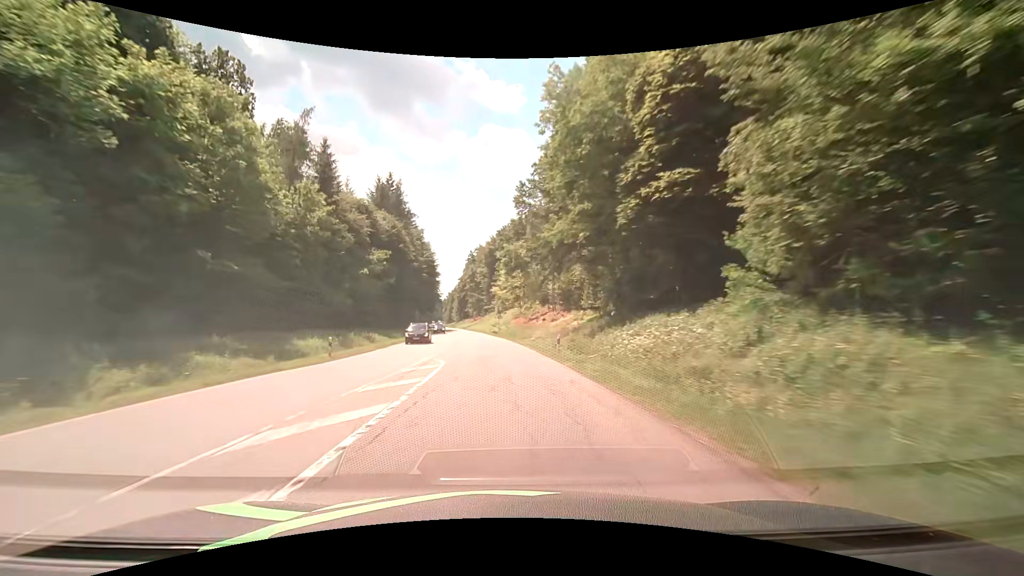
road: secondary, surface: asphalt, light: Day
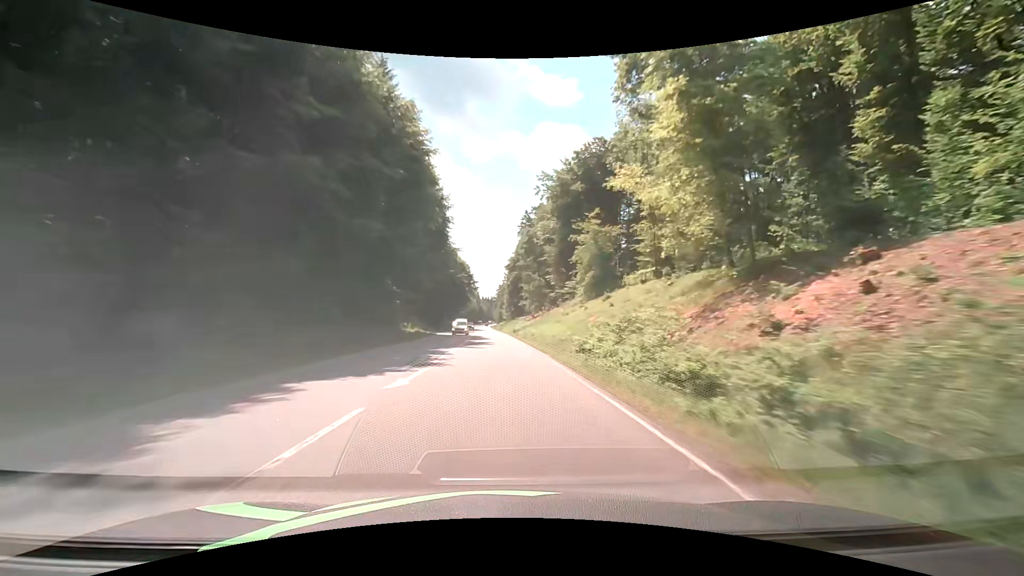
(-5.8, +78.5) m; -7°
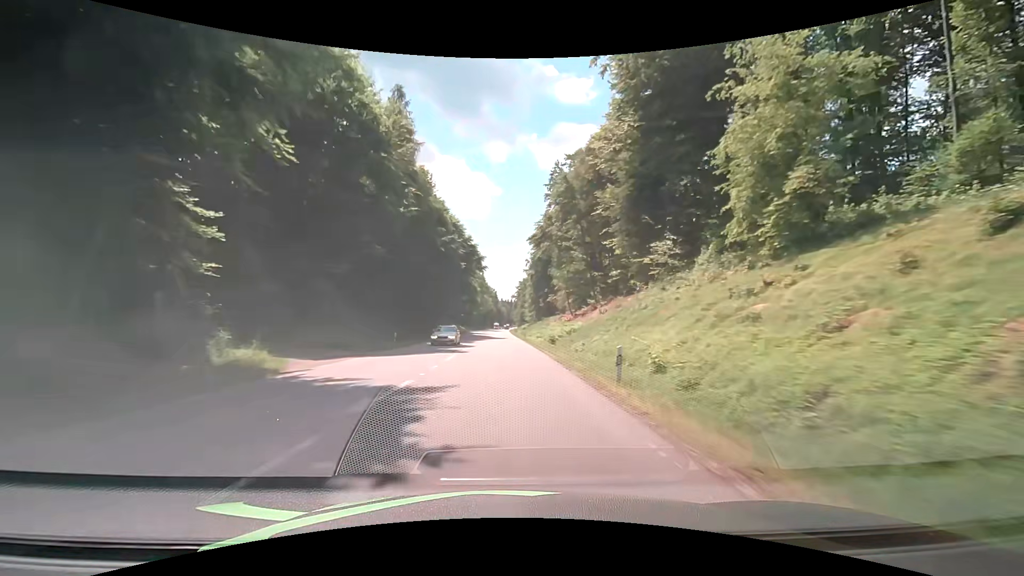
(-0.8, +45.0) m; -2°
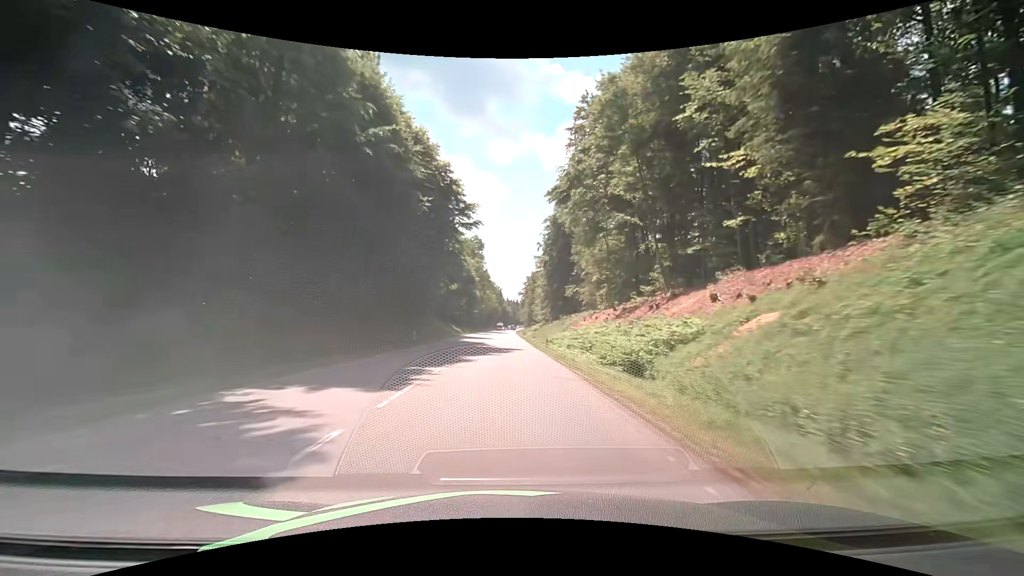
(-0.3, +29.3) m; -1°
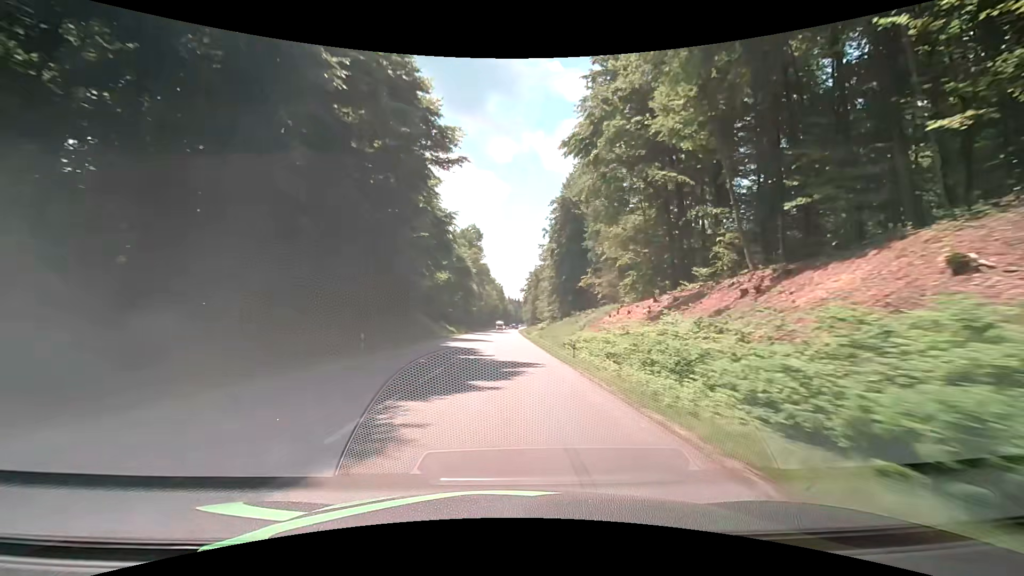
(0.0, +14.5) m; 0°
(0, +10) (0, +20) (0, +30) (0, +40) (0, +50) (0, +60) (+1, +70) (+1, +80) (+1, +90) (+1, +100) m
